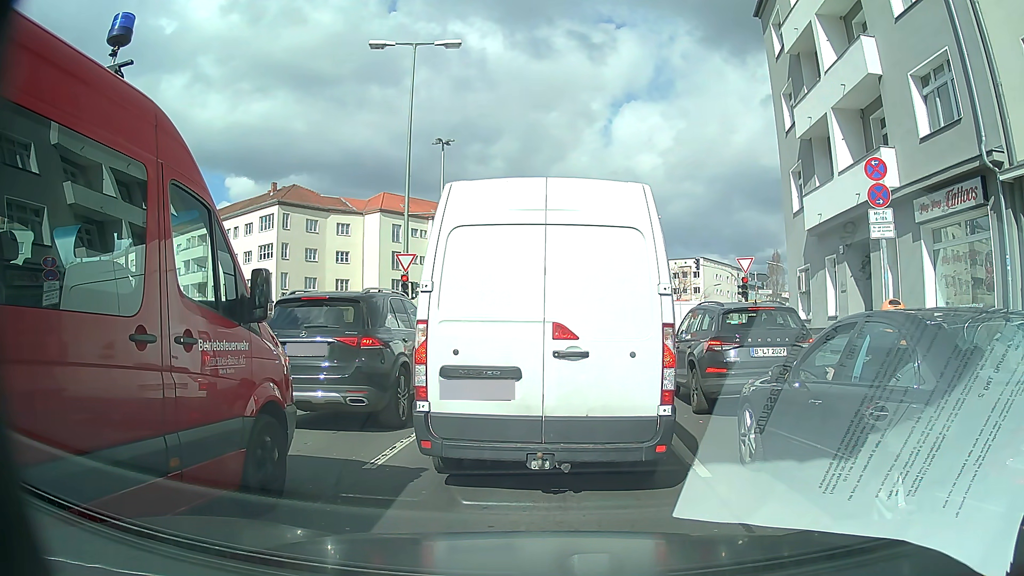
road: secondary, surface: asphalt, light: Day
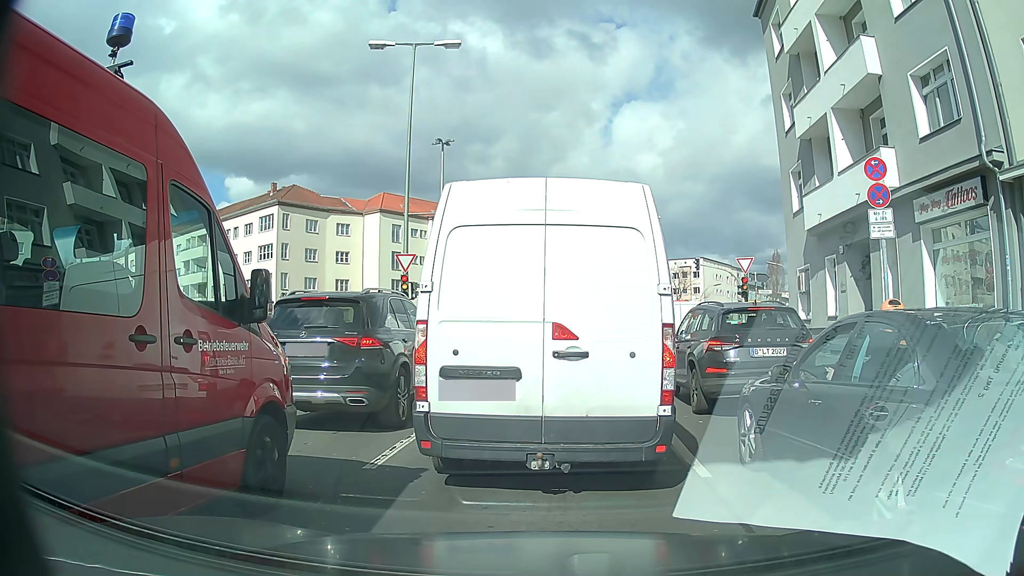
(0.0, 0.0) m; 0°
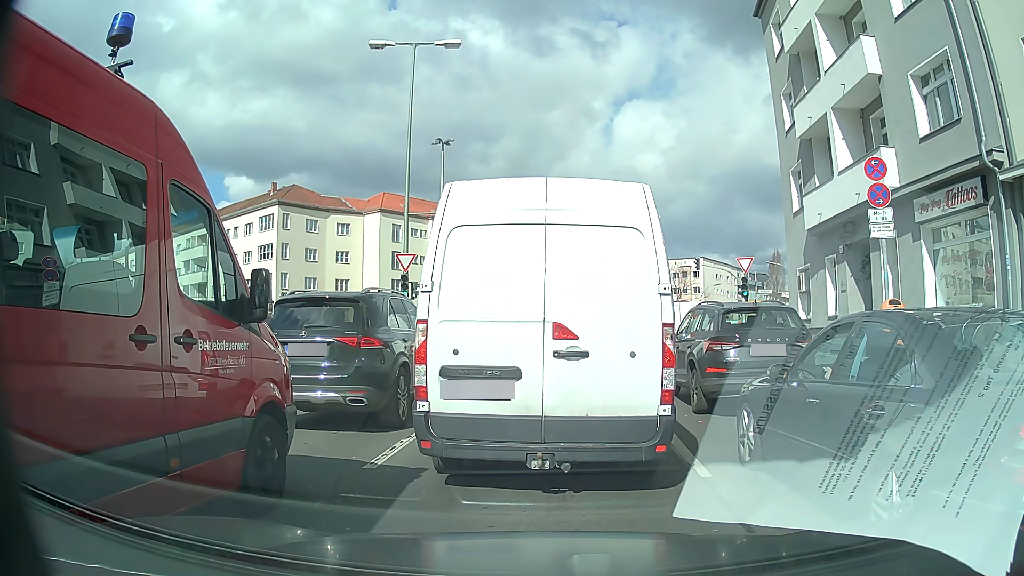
(0.0, 0.0) m; 0°
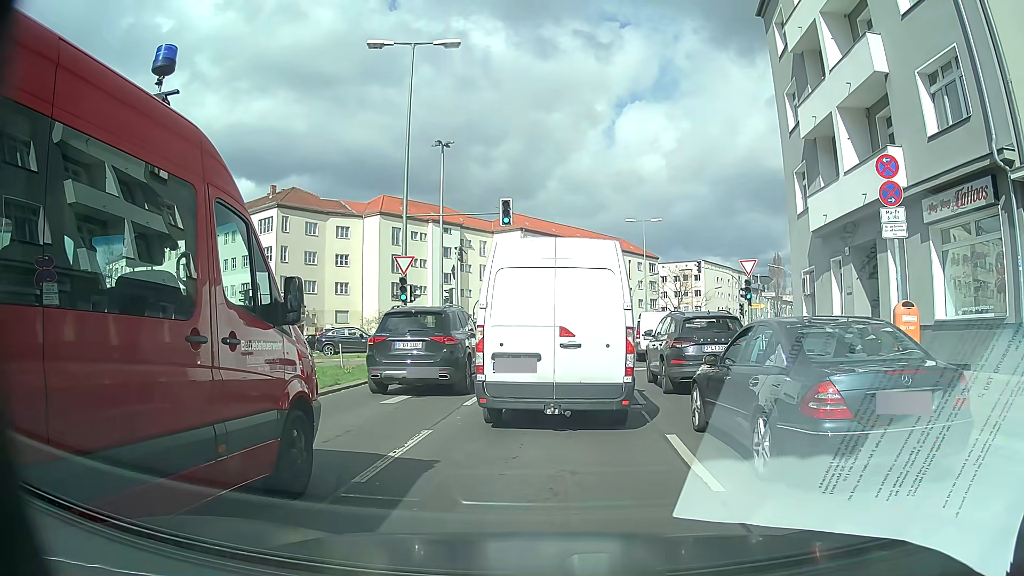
(0.0, +0.5) m; 0°
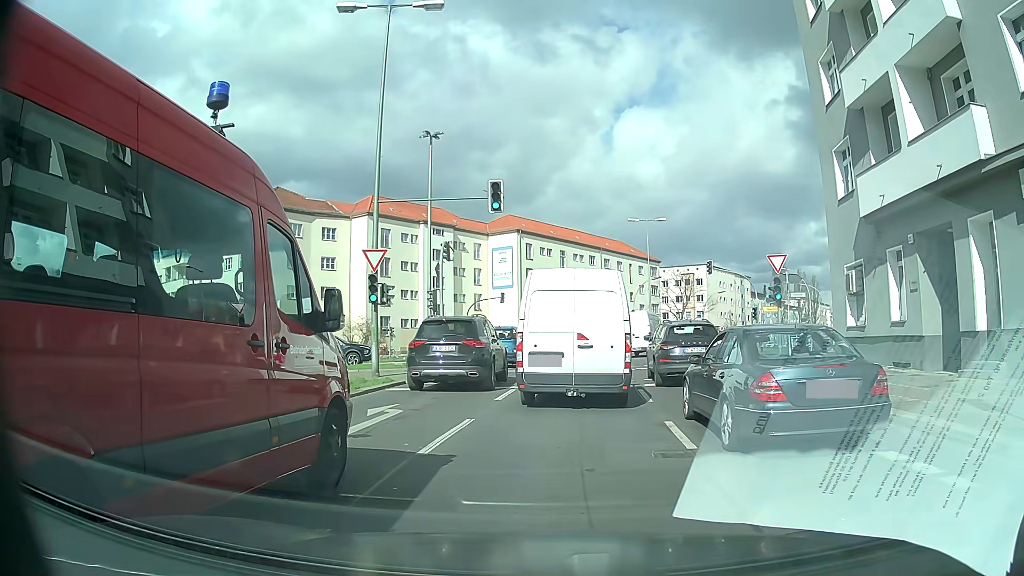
(0.0, +4.5) m; +1°
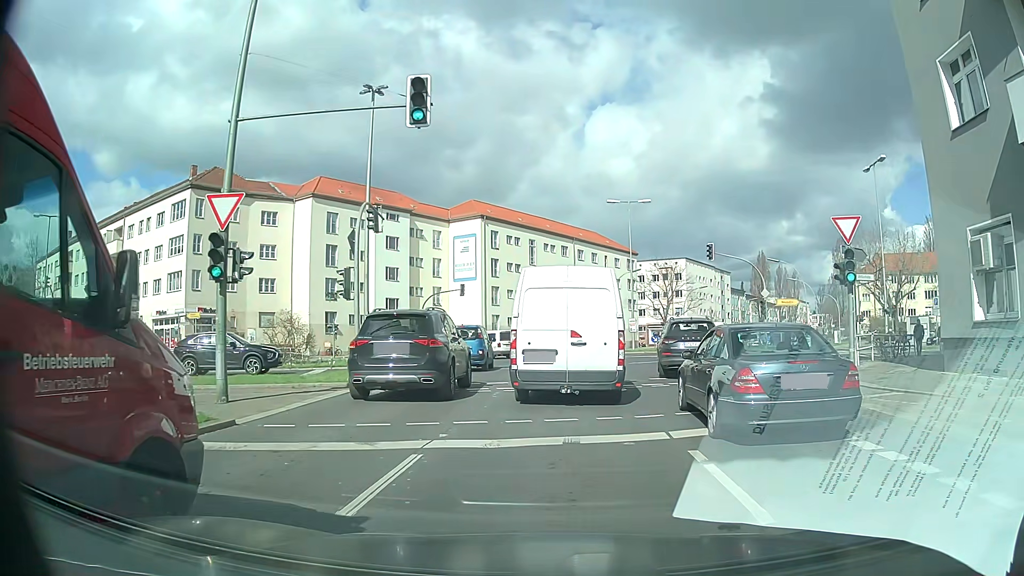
(+0.1, +9.1) m; +2°
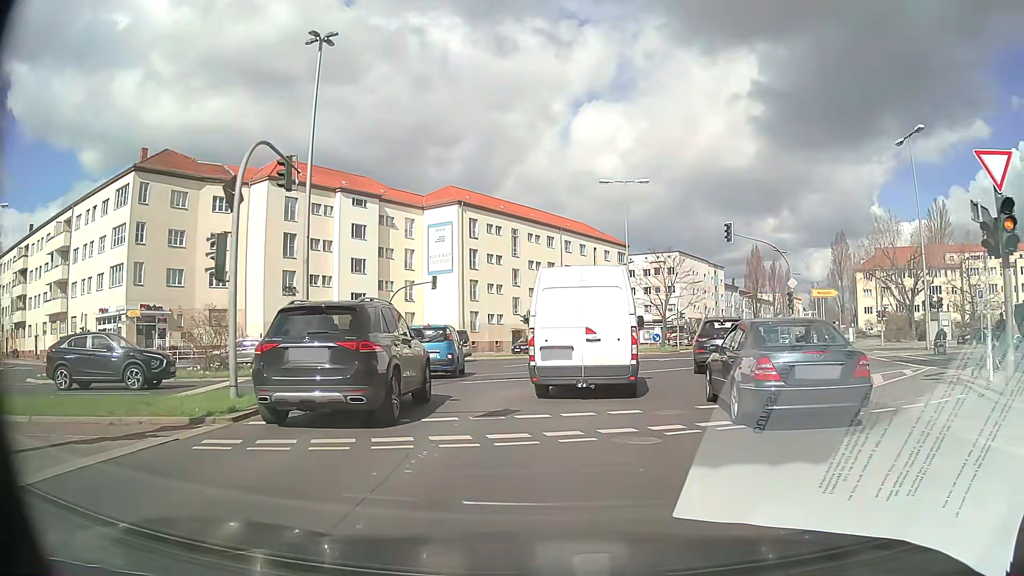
(+0.1, +7.5) m; +1°
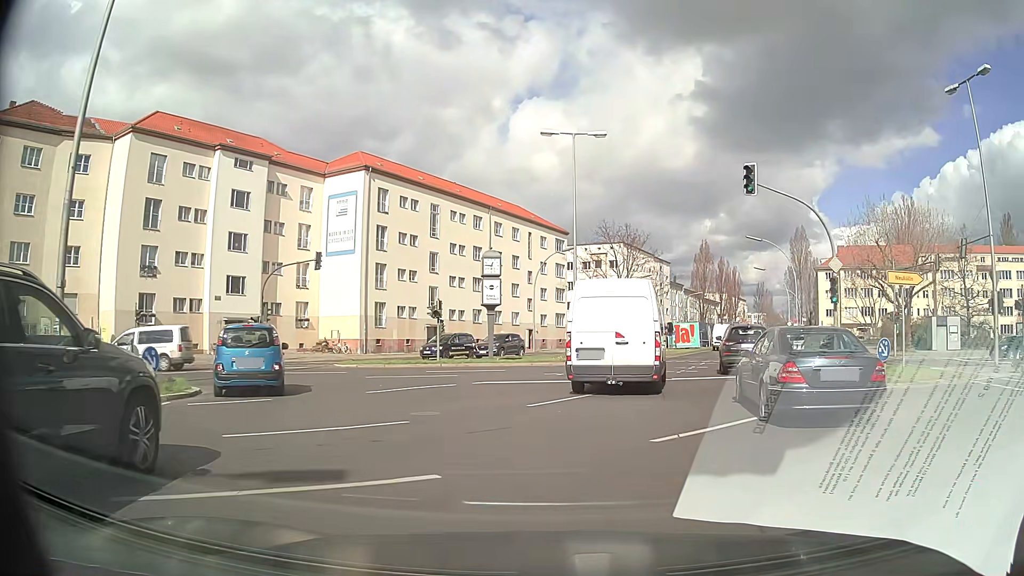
(+0.7, +13.2) m; +6°
